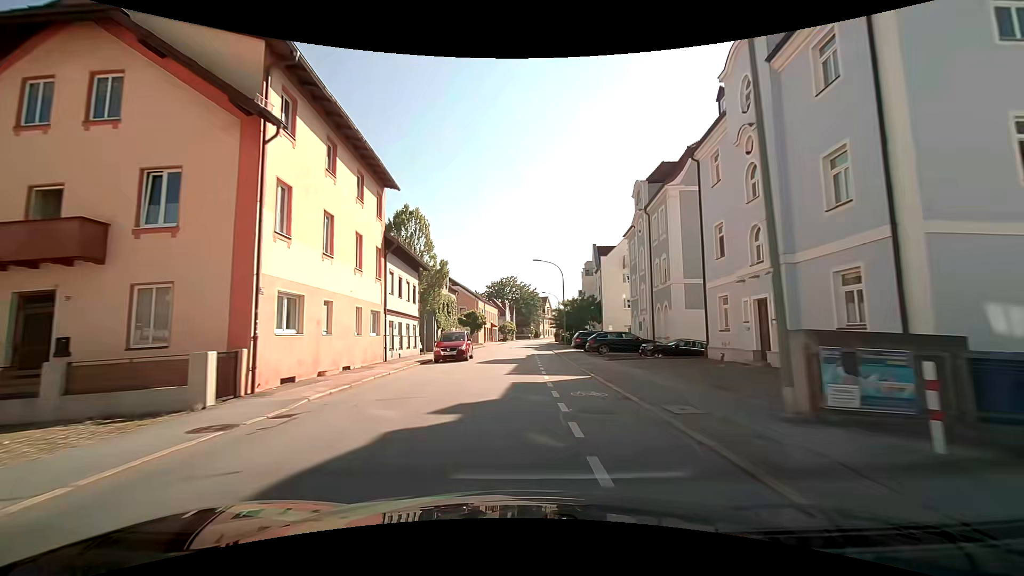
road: tertiary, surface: asphalt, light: Day
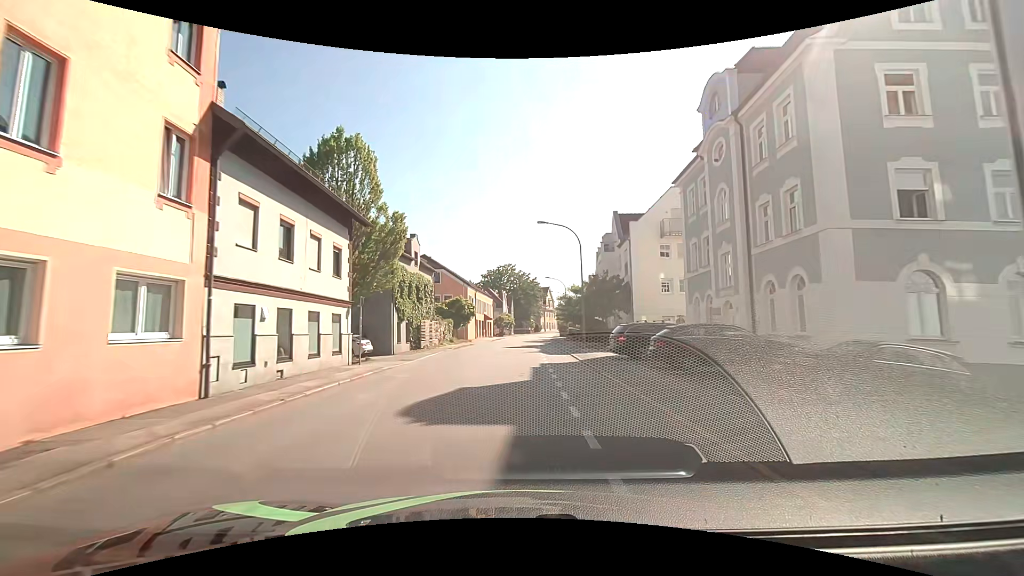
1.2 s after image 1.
(+0.1, +15.0) m; +1°
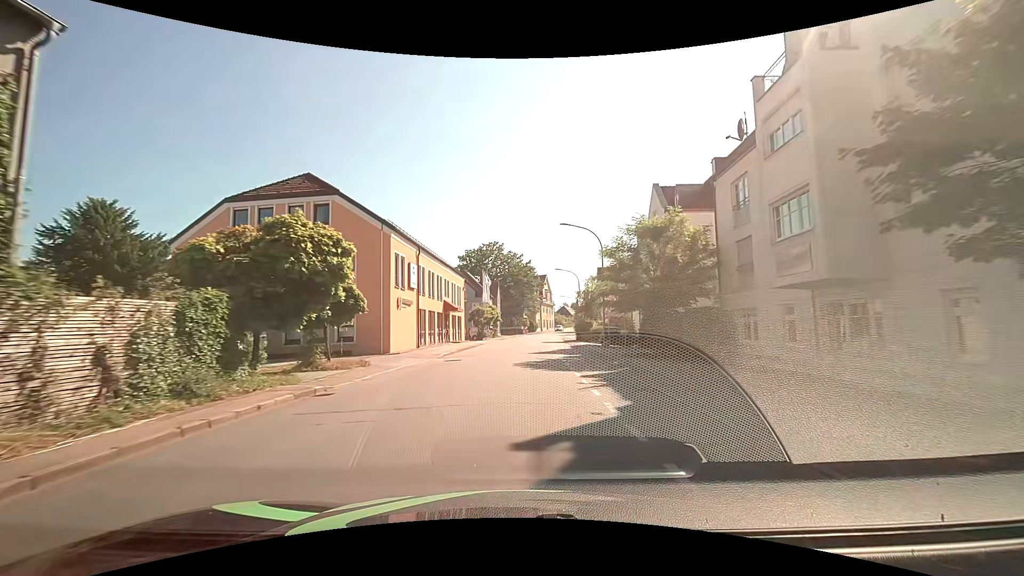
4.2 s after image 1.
(-0.3, +35.6) m; 0°
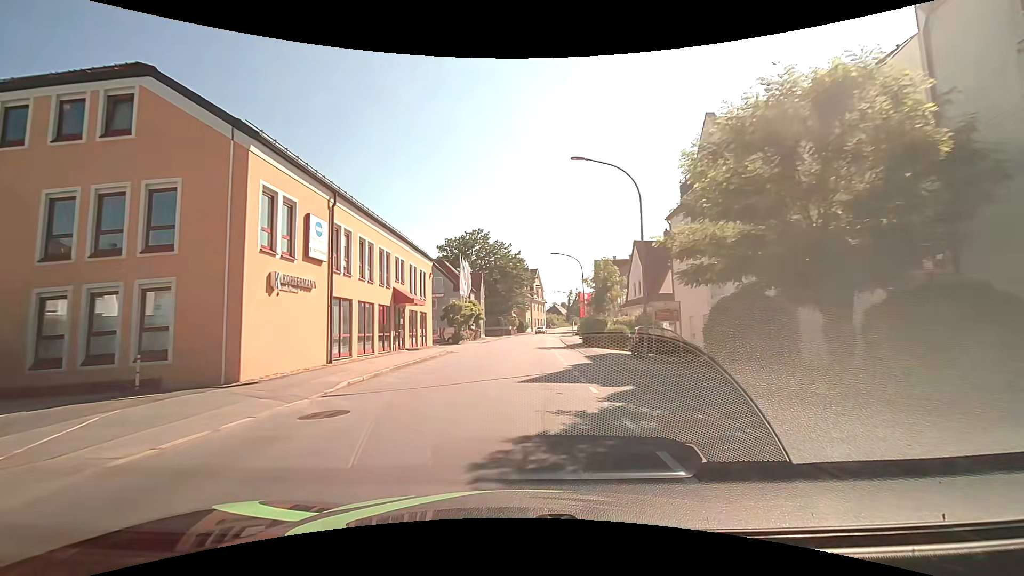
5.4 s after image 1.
(+0.2, +13.8) m; +1°
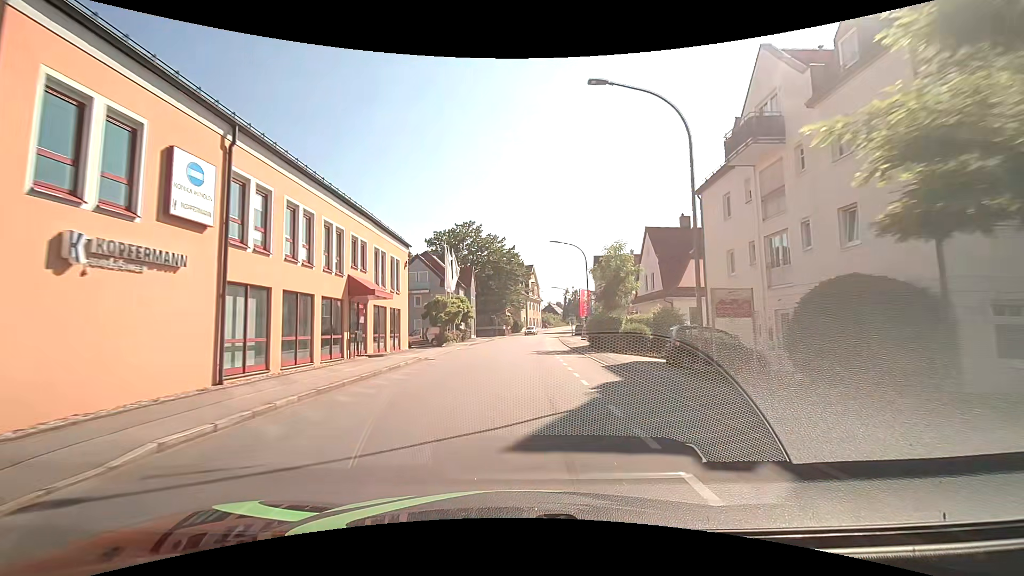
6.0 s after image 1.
(0.0, +6.8) m; +1°
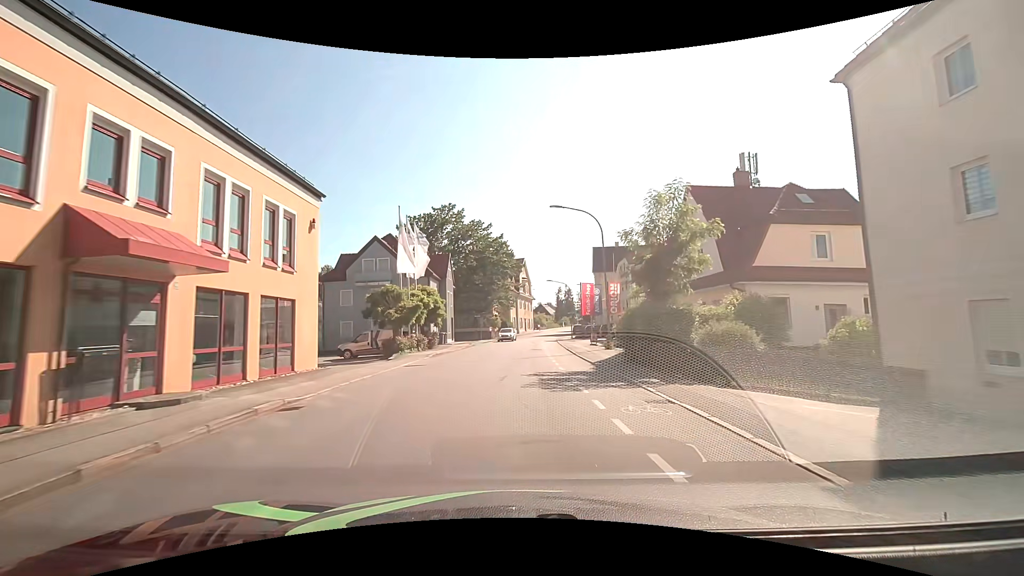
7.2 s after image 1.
(+0.1, +13.4) m; +1°
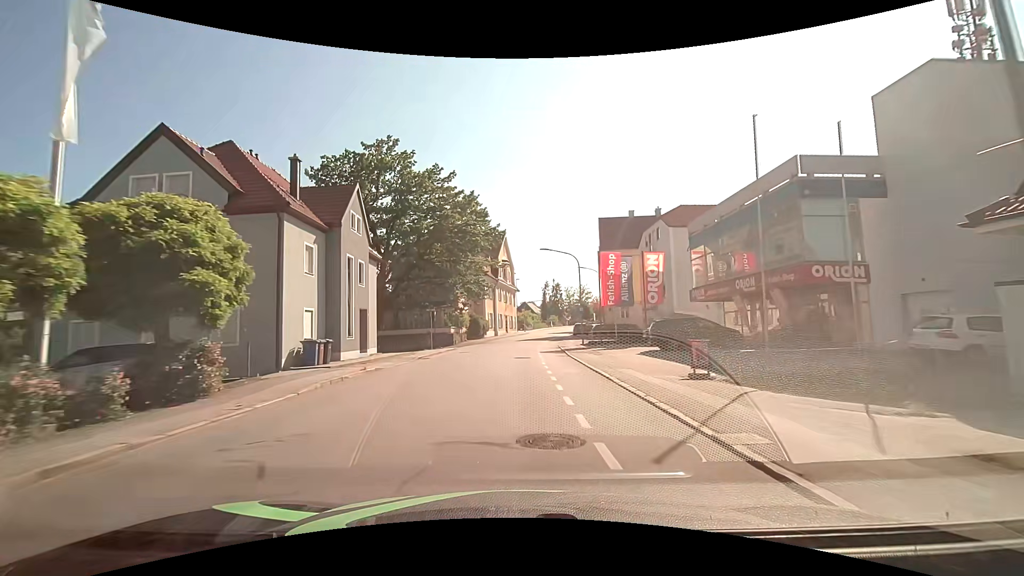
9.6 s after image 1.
(+0.5, +26.0) m; +2°
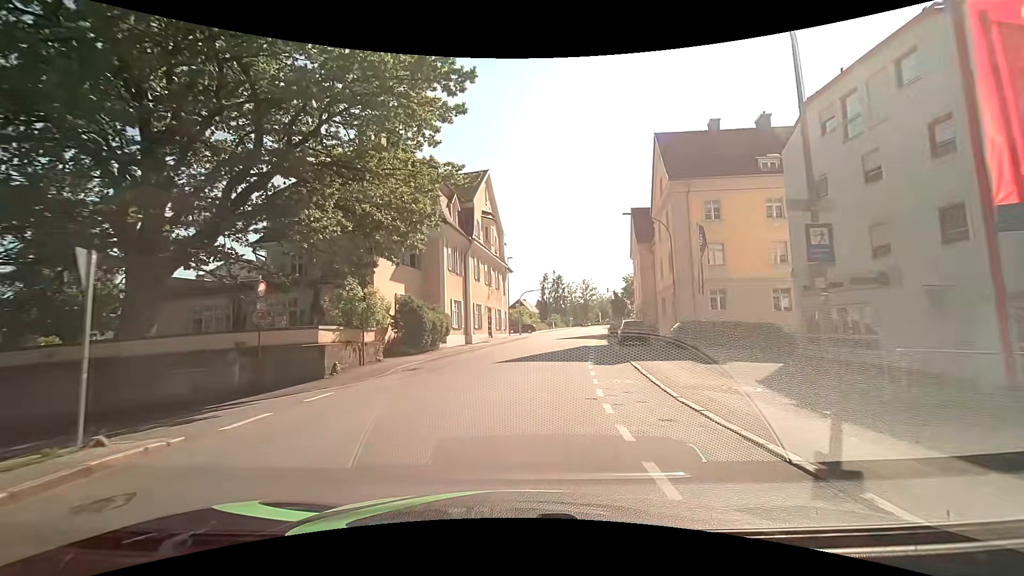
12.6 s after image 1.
(+0.1, +31.1) m; 0°
(0, +10) (+1, +20) (+2, +30) (+4, +40) (+6, +50) (+8, +59) (+10, +69) (+12, +79) (+14, +89) (+16, +99) m
